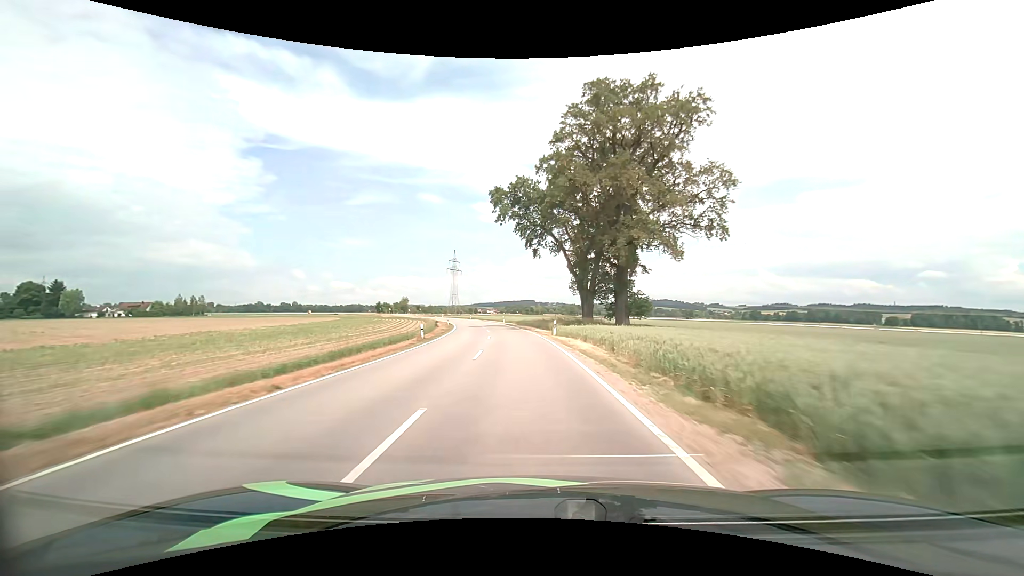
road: tertiary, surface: asphalt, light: Day
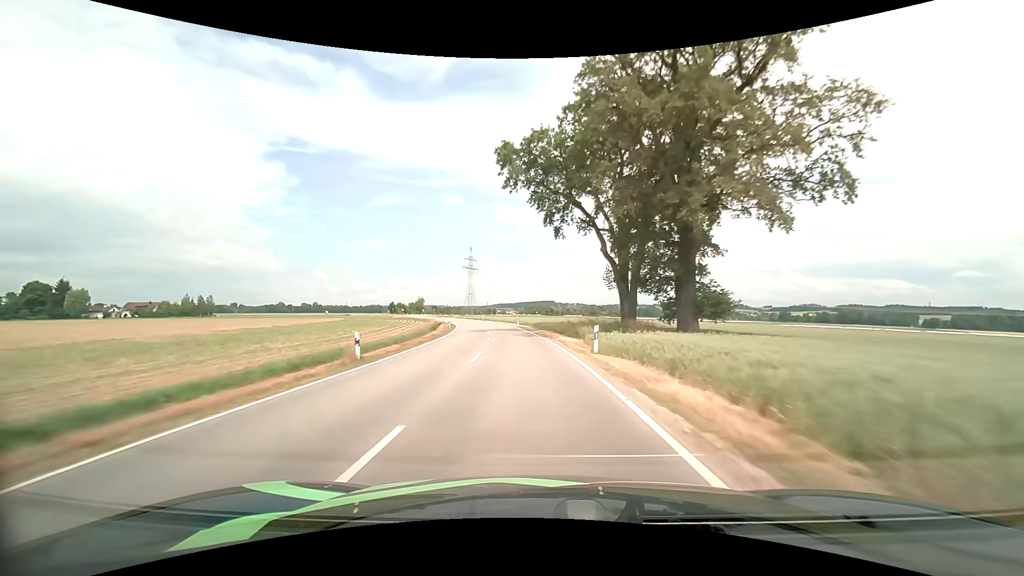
(-0.3, +13.2) m; -2°
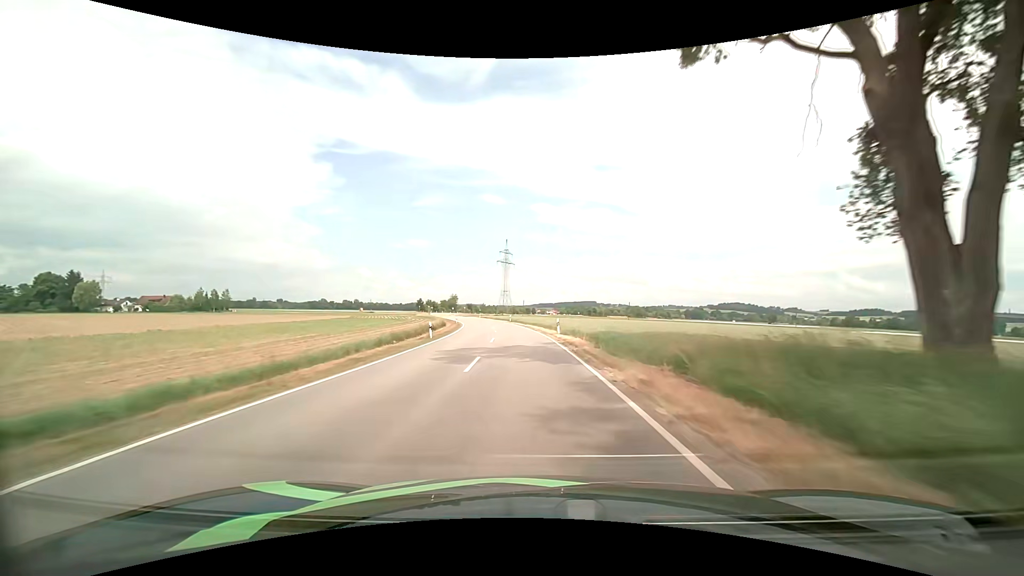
(-1.1, +26.7) m; -5°
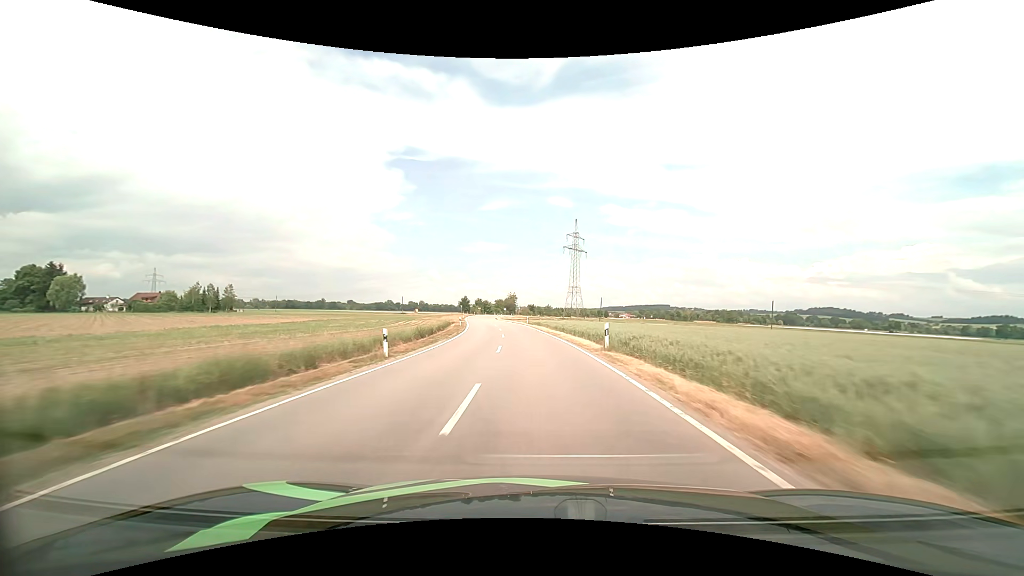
(-4.0, +54.7) m; -8°
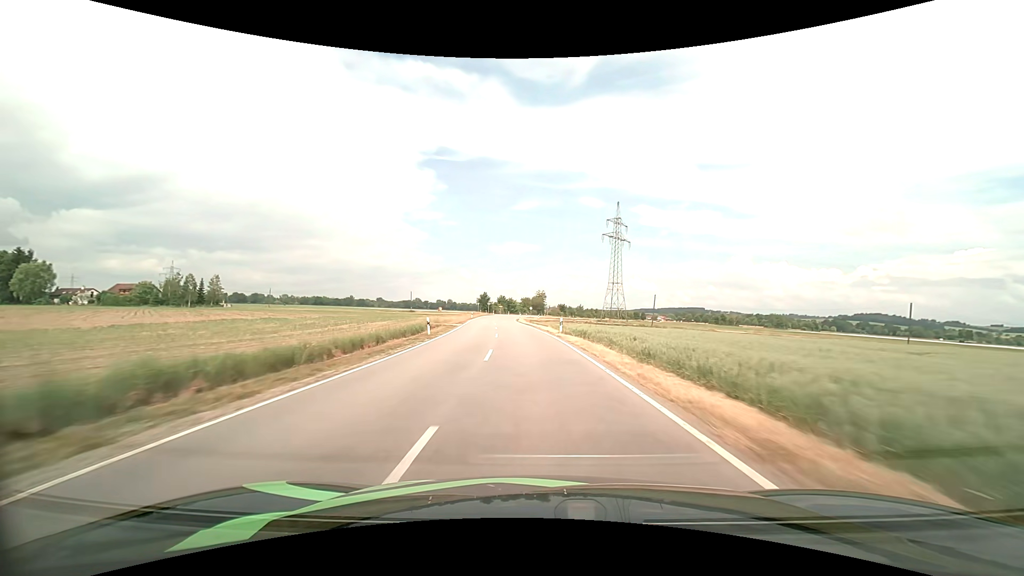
(-0.9, +28.4) m; -3°
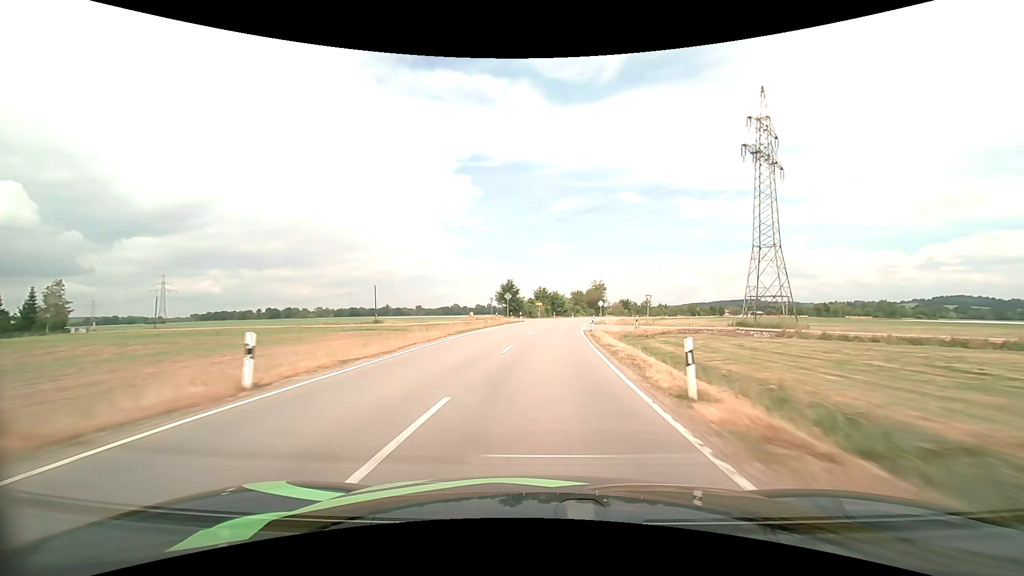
(-4.9, +70.9) m; -5°
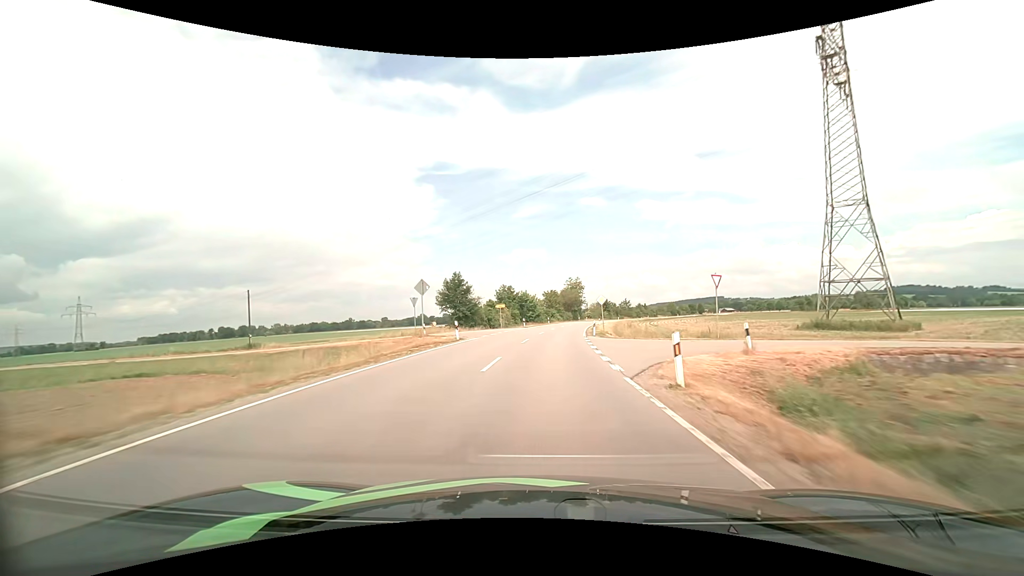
(+0.8, +28.3) m; +3°
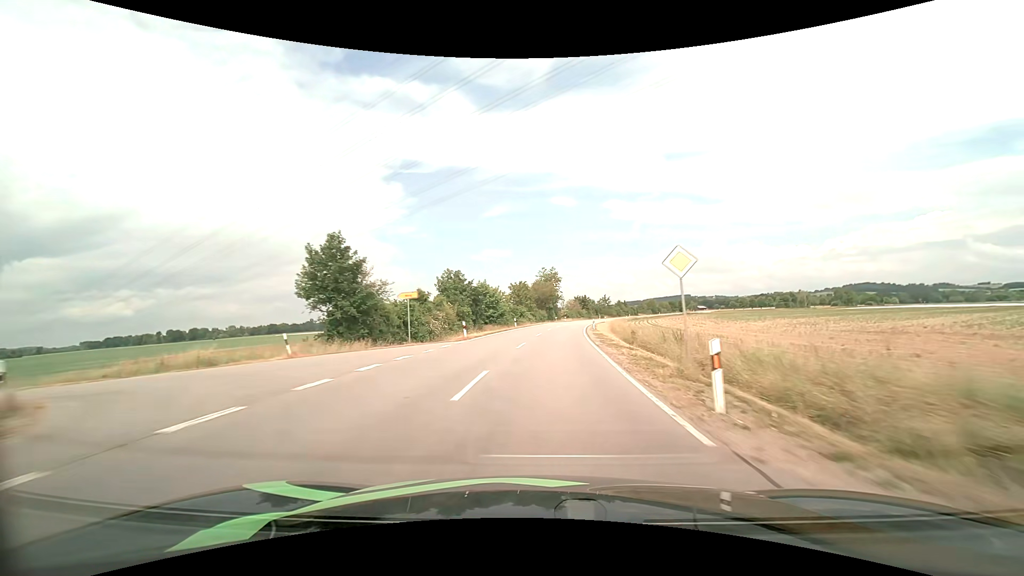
(+0.9, +28.5) m; +4°
(0, +10) (0, +20) (+1, +30) (+2, +40) (+3, +50) (+4, +60) (+5, +70) (+7, +80) (+8, +89) (+10, +99) m
